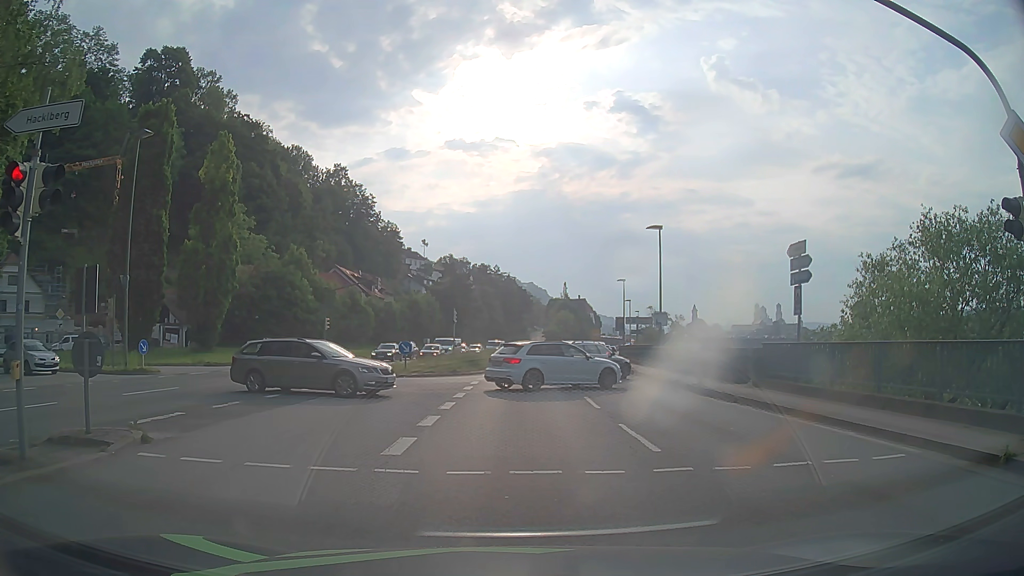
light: Day
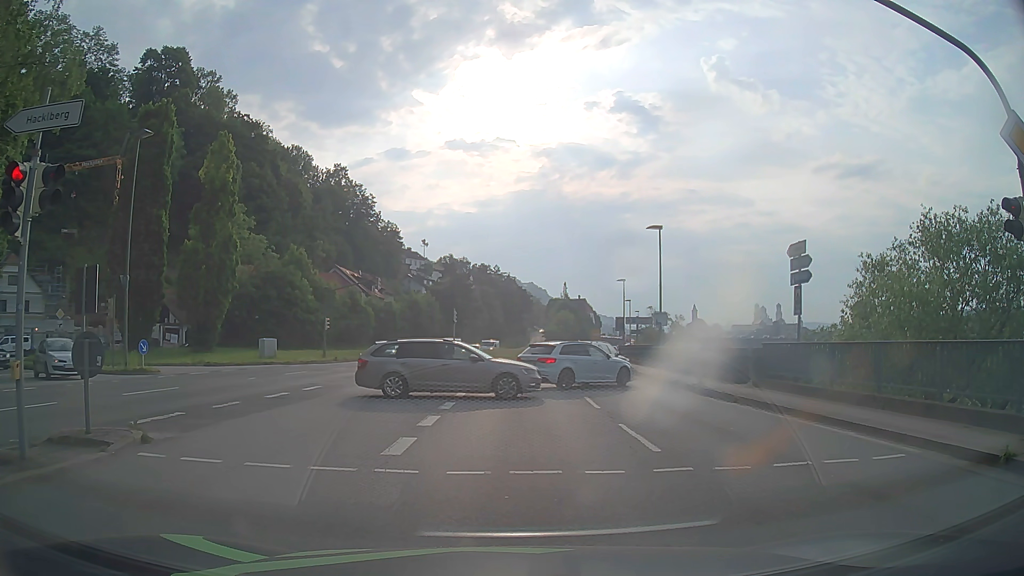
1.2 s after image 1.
(0.0, 0.0) m; 0°
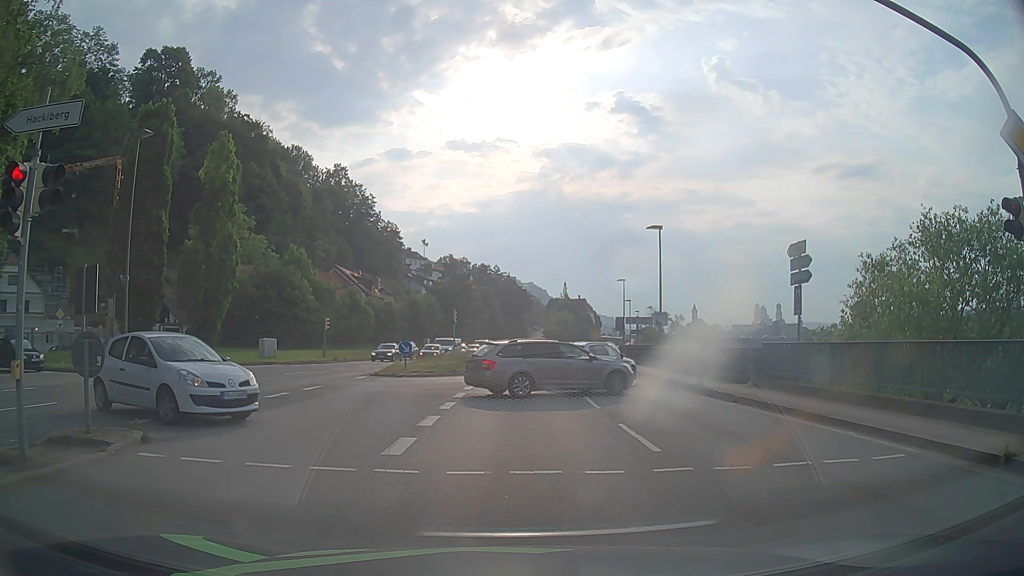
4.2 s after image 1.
(0.0, 0.0) m; 0°
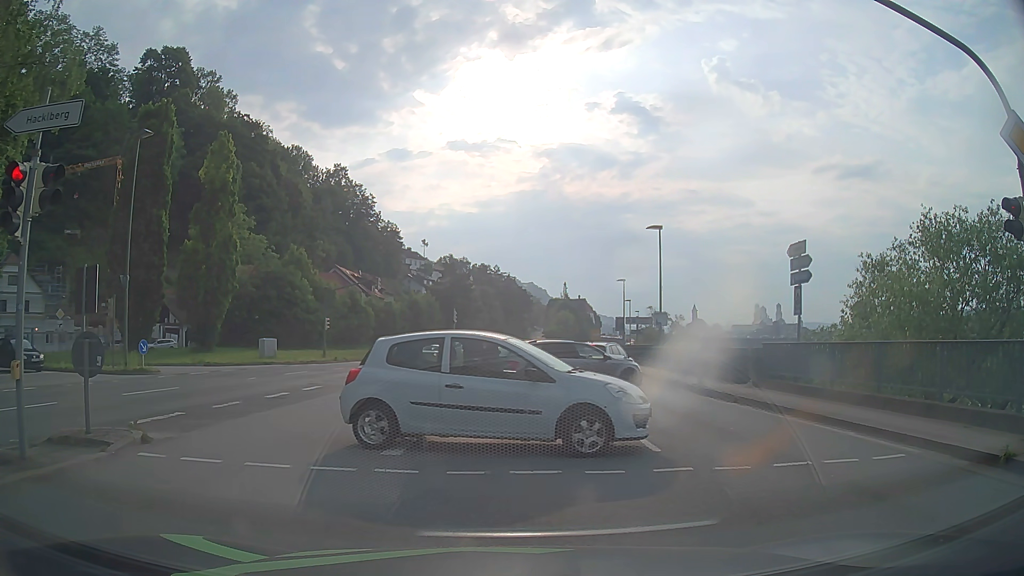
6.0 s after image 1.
(0.0, 0.0) m; 0°
